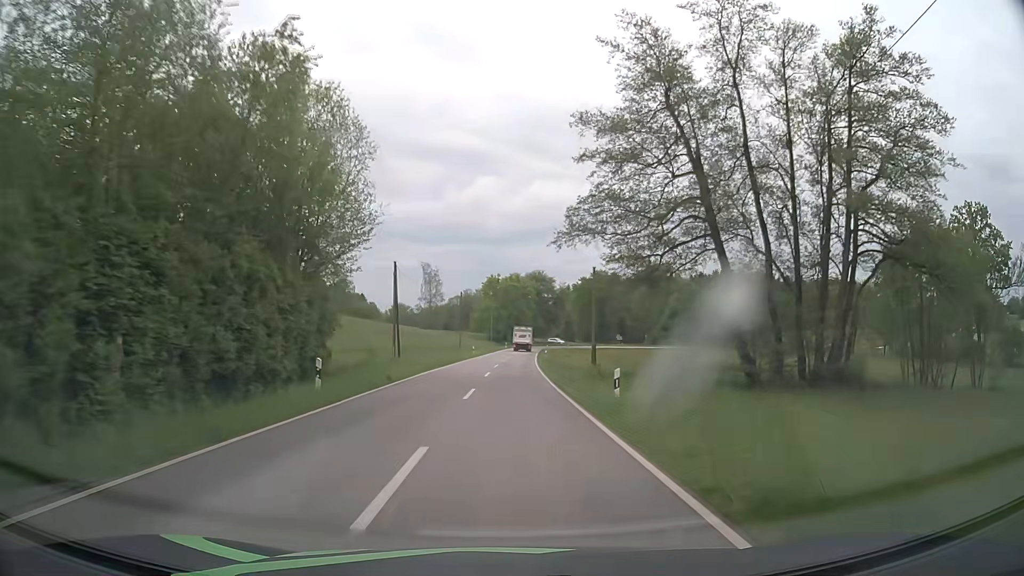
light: Day
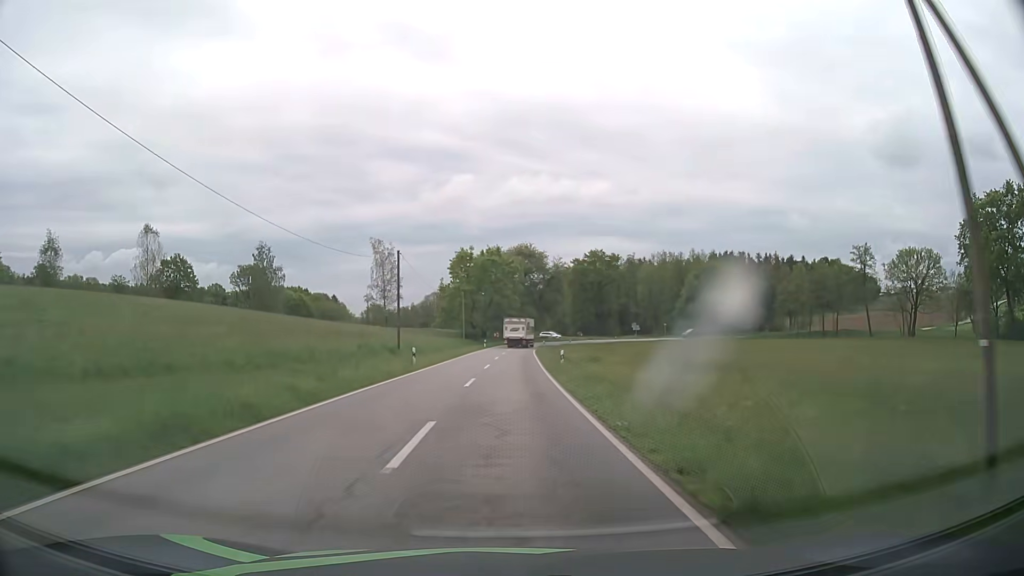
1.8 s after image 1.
(+0.5, +34.2) m; +2°
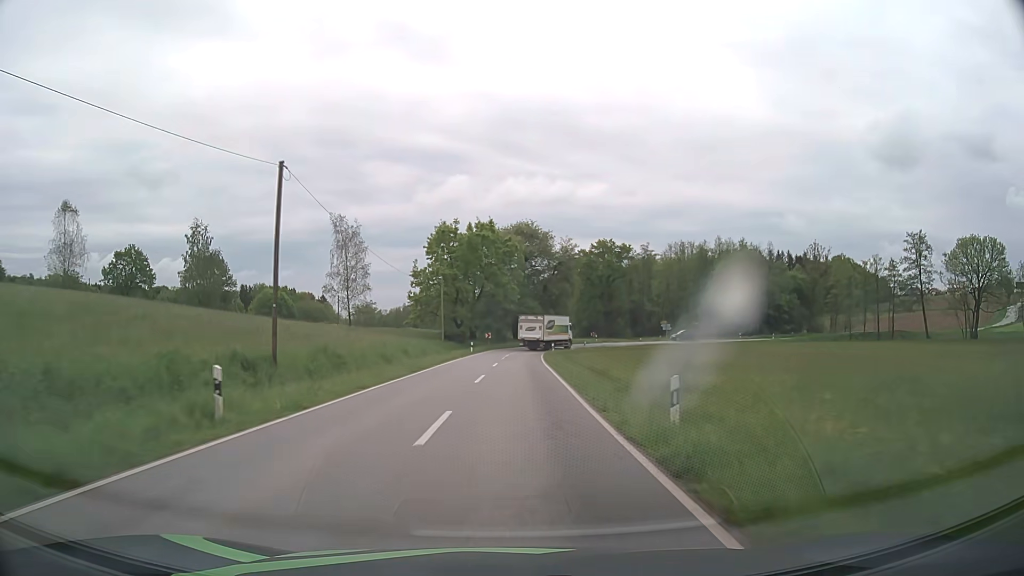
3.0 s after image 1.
(+0.1, +22.4) m; 0°
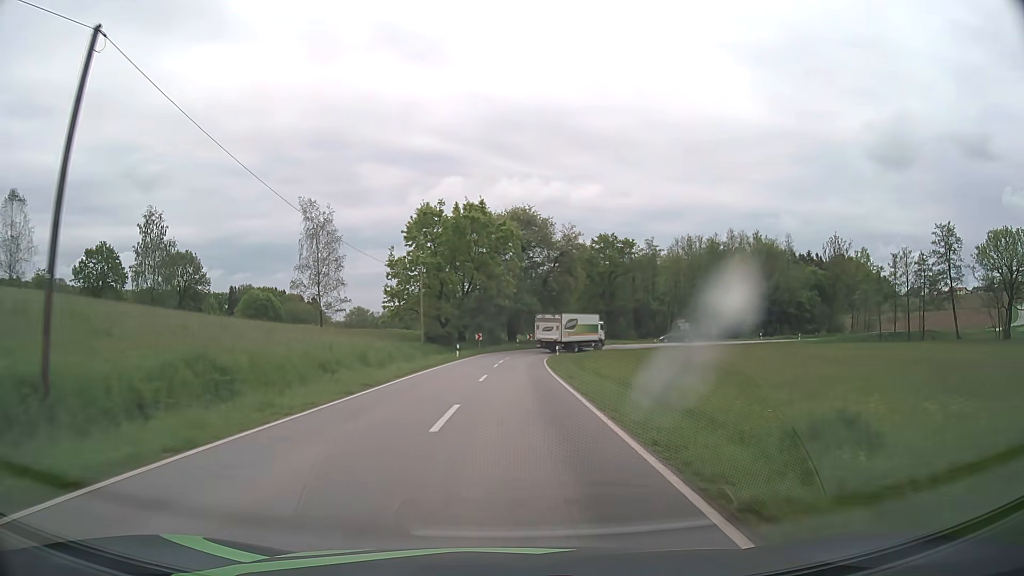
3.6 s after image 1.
(+0.1, +10.8) m; 0°
(0, +10) (0, +20) (0, +30) (+1, +40) (+2, +50) (+4, +60) (+9, +68) (+17, +74) (+27, +78) (+36, +81) m
